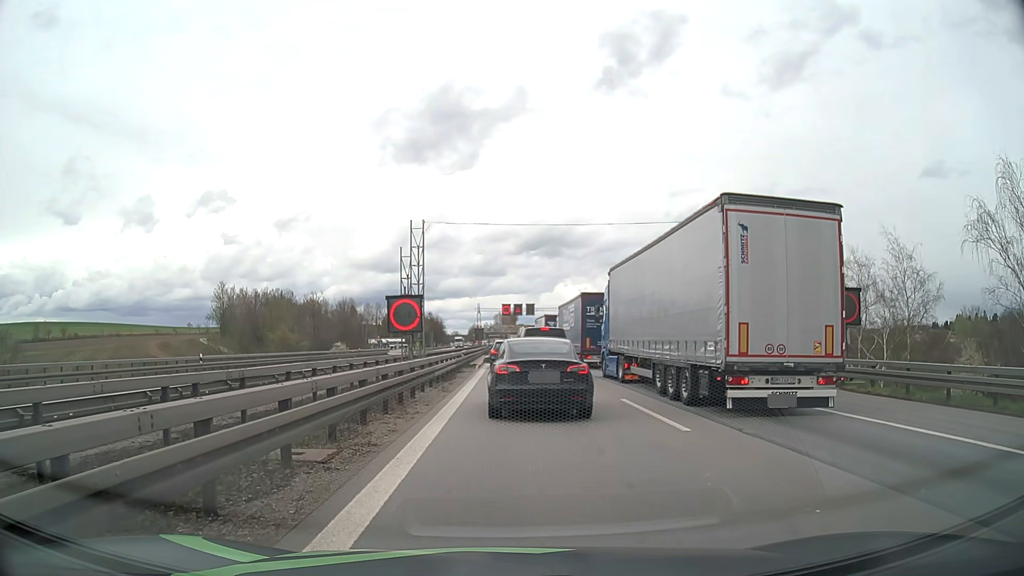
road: motorway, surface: asphalt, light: Day
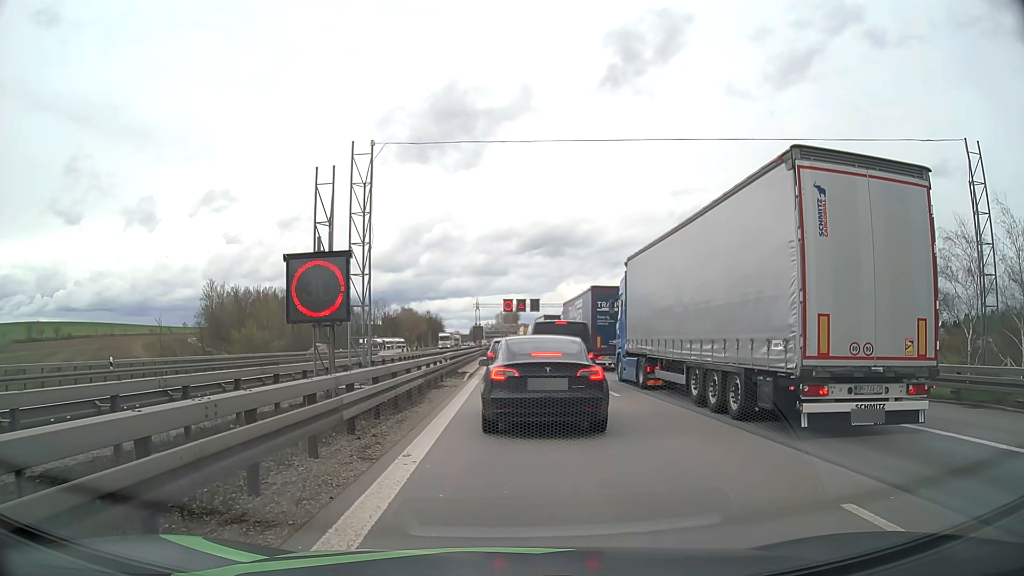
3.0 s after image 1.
(0.0, +11.0) m; 0°
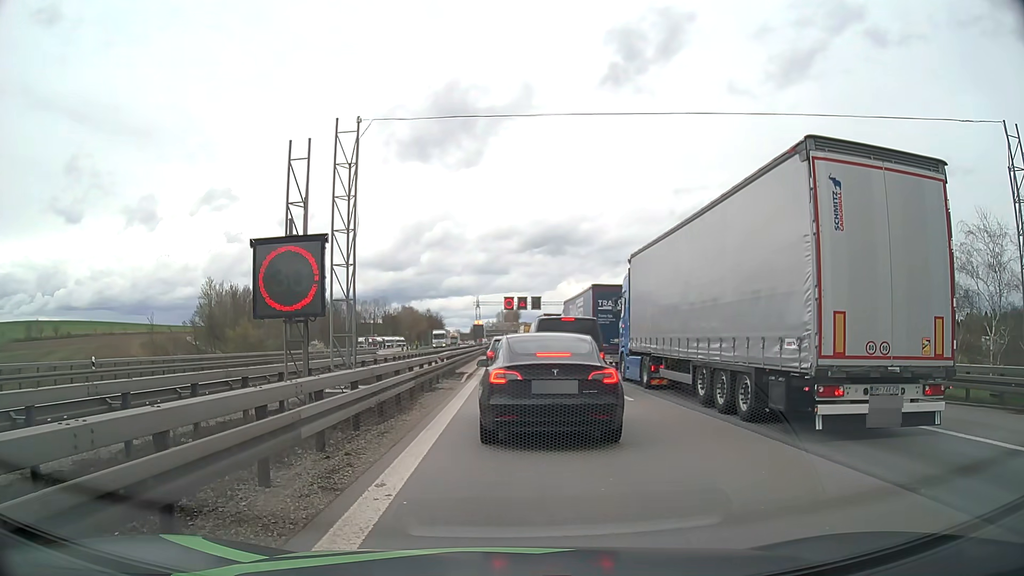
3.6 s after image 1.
(0.0, +1.7) m; 0°
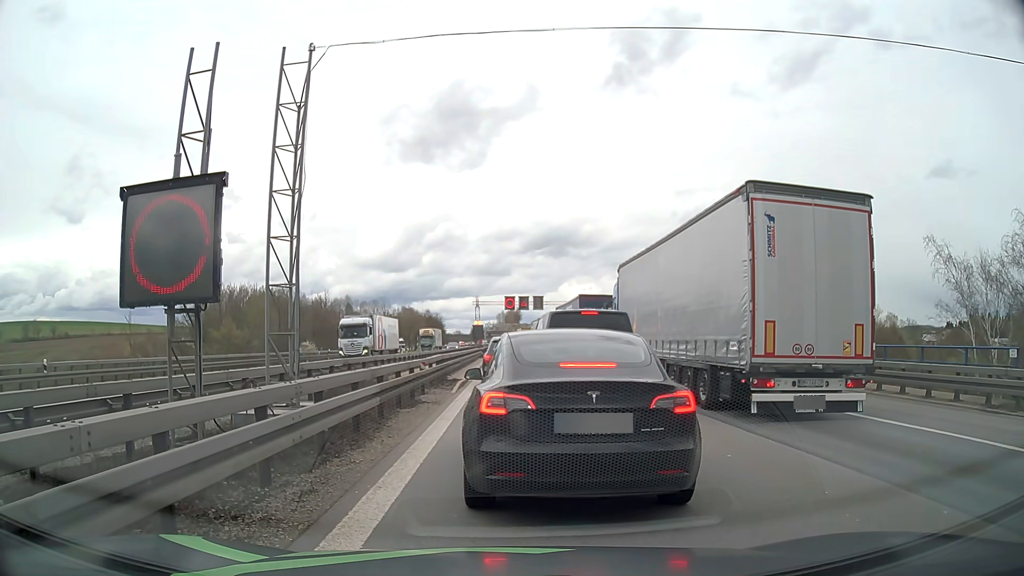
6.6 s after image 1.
(0.0, +3.9) m; 0°
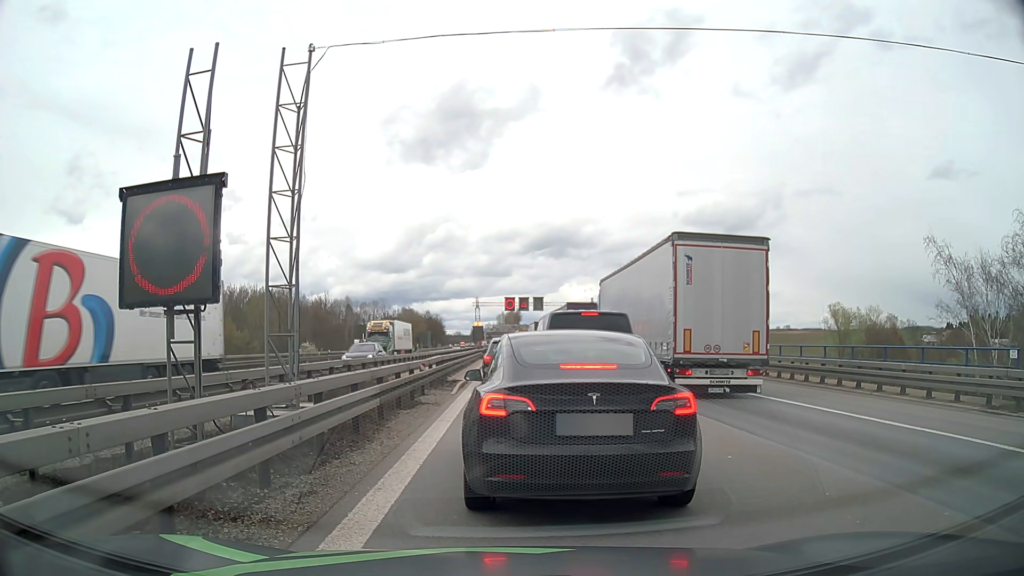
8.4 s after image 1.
(0.0, +0.1) m; 0°
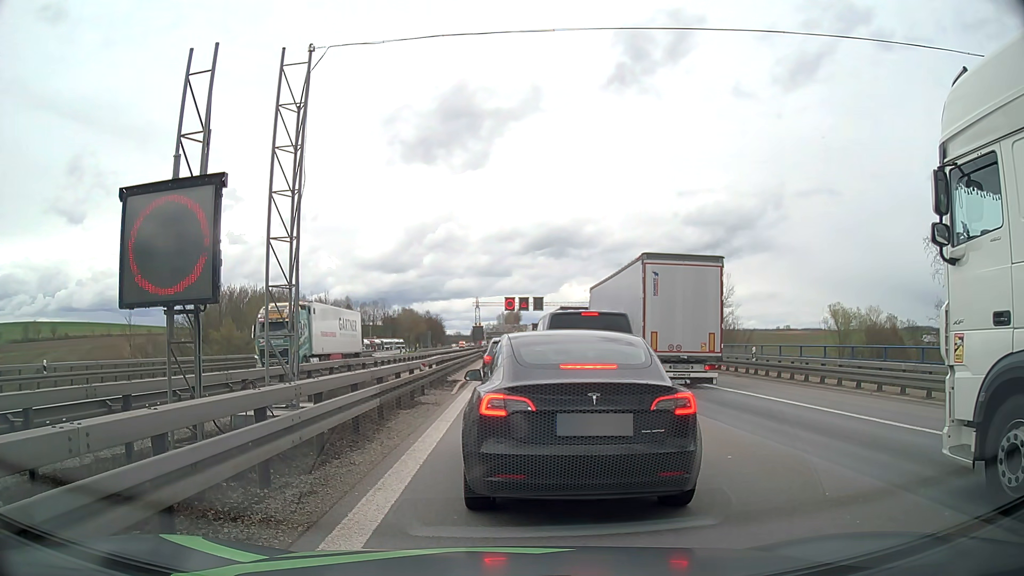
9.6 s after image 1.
(0.0, 0.0) m; 0°
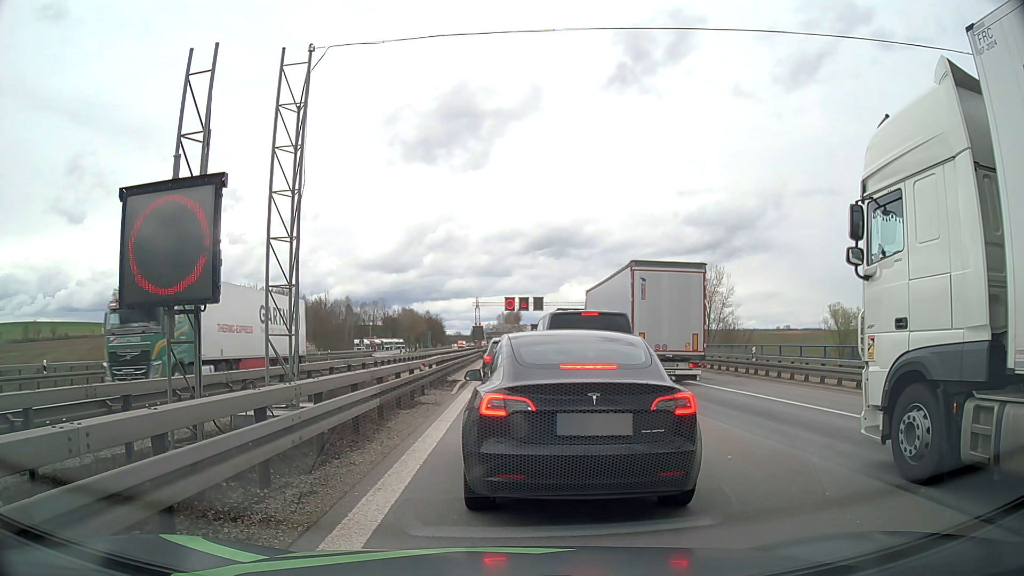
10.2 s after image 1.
(0.0, 0.0) m; 0°
(0, +10) (0, +20) (0, +30) (0, +40) (0, +50) (0, +60) (0, +70) (-1, +80) (-1, +90) (-1, +100) m
